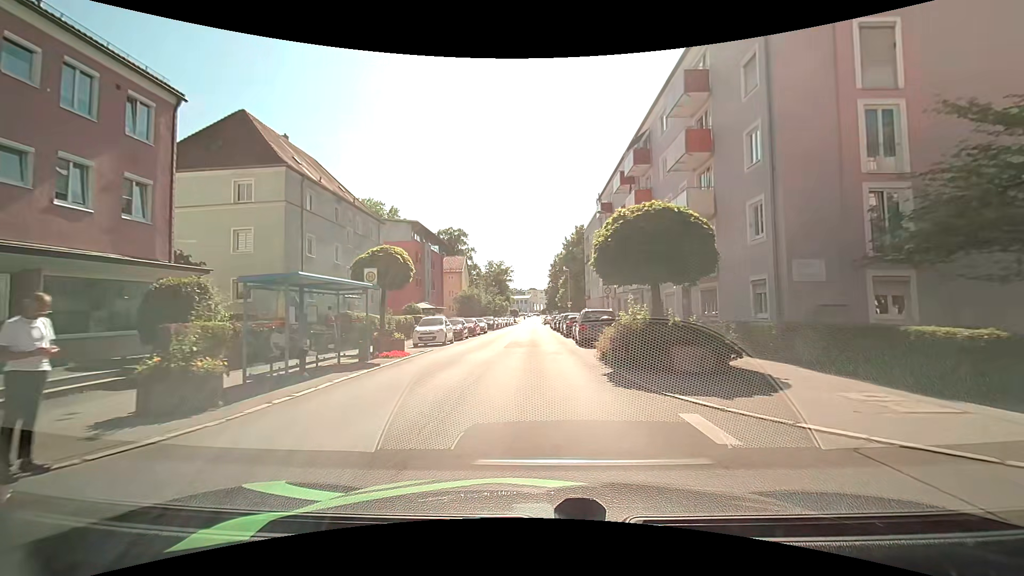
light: Day
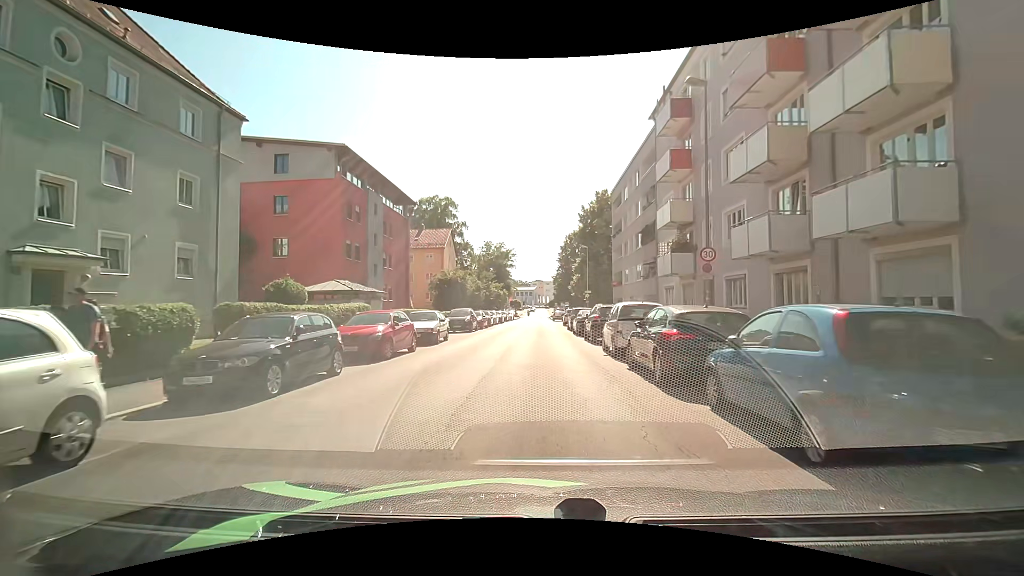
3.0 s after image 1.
(-0.3, +23.0) m; 0°
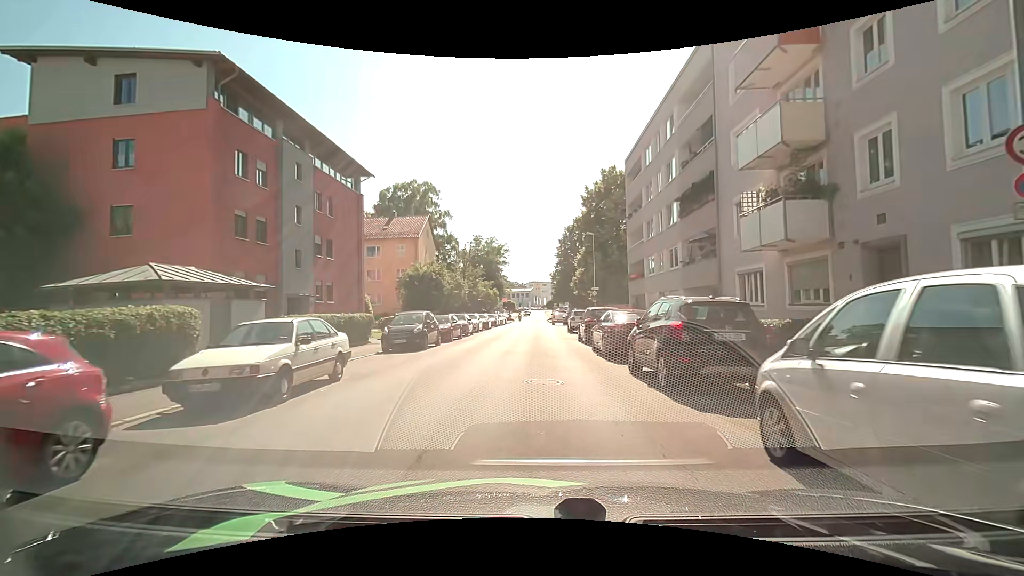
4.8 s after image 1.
(0.0, +12.5) m; +1°
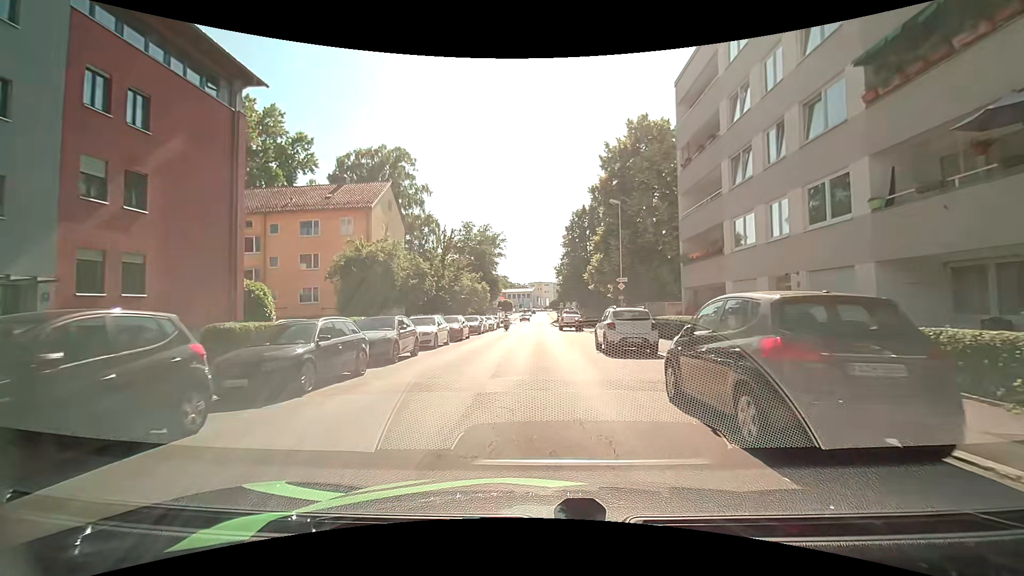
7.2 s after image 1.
(-0.2, +16.4) m; -2°
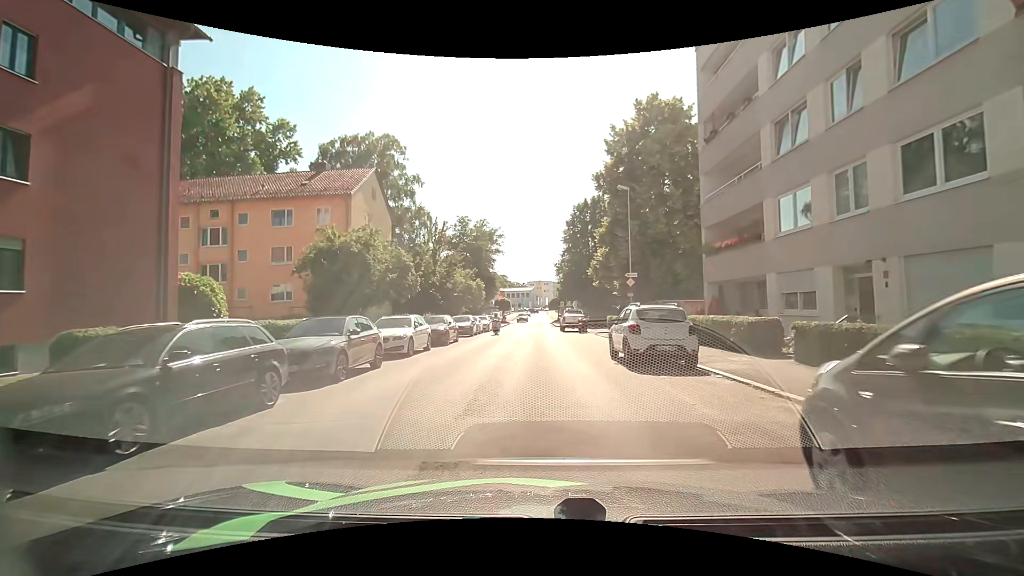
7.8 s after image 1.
(+0.1, +4.1) m; +1°
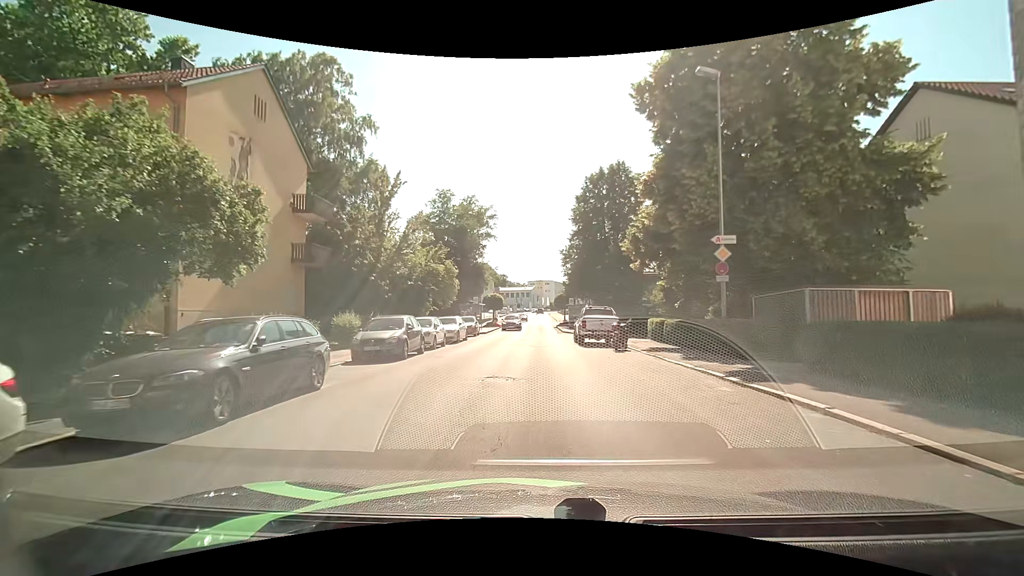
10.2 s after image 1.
(0.0, +17.0) m; 0°
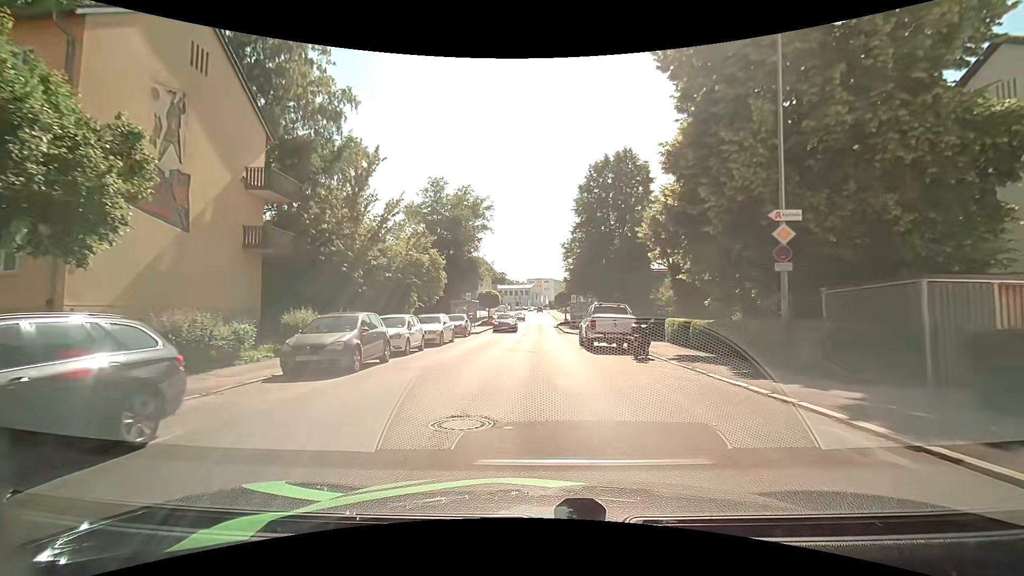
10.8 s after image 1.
(0.0, +4.3) m; 0°
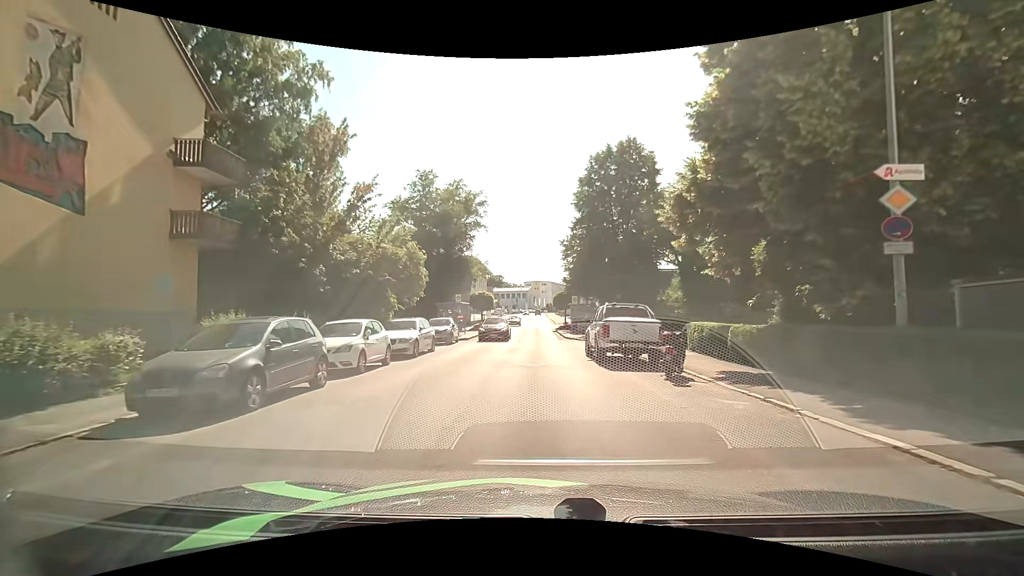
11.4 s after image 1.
(0.0, +4.2) m; 0°
(0, +10) (0, +20) (0, +30) (0, +40) (0, +50) (0, +60) (0, +70) (0, +80) (0, +90) (0, +100) m
